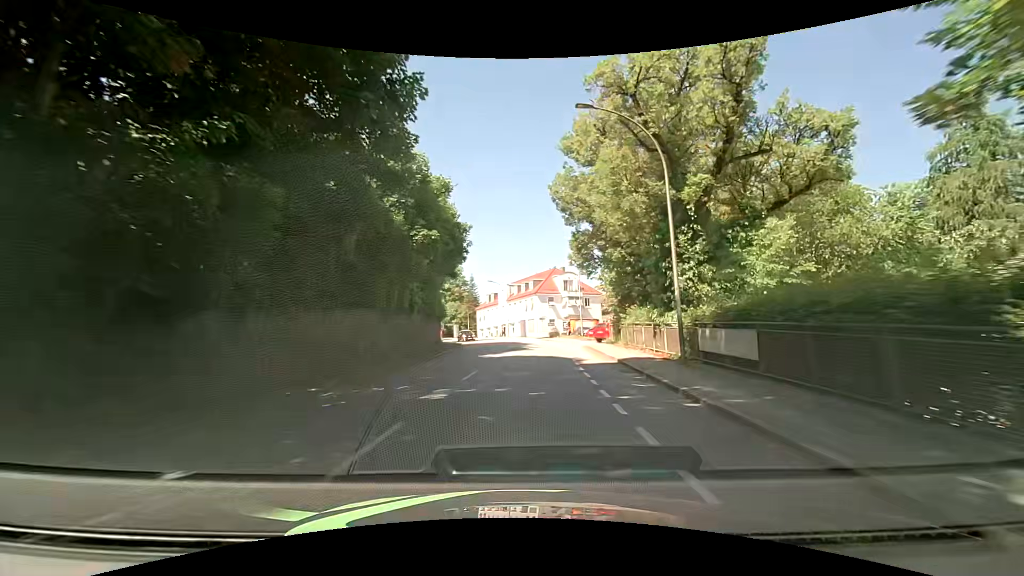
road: tertiary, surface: asphalt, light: Day
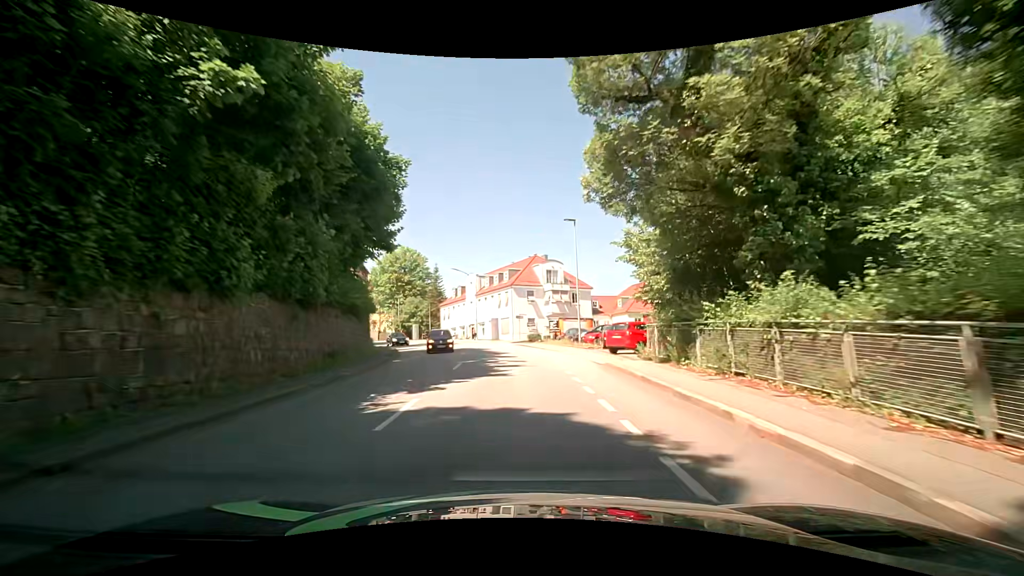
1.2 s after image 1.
(+0.4, +15.6) m; +2°
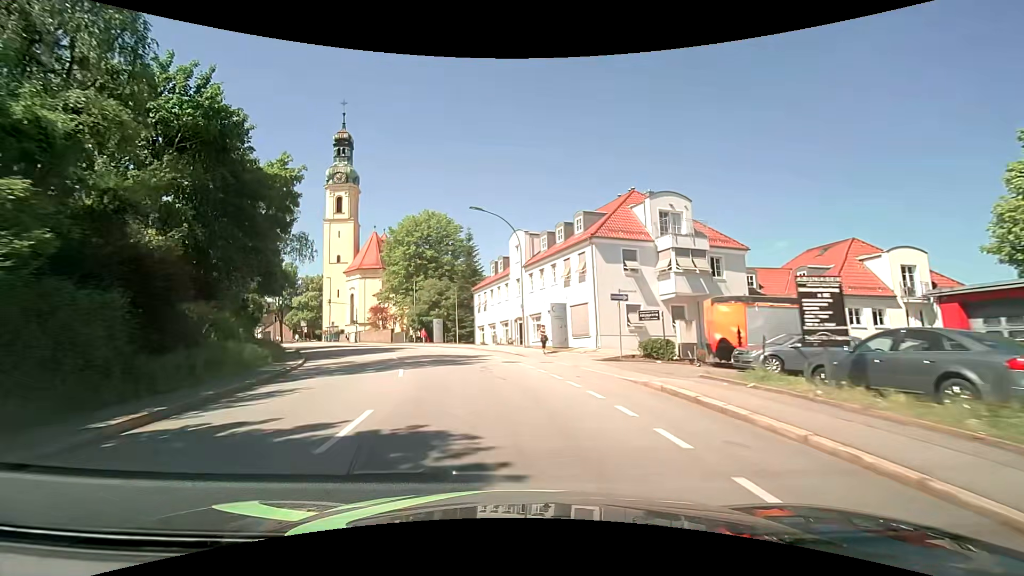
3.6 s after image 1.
(-0.7, +30.2) m; -7°
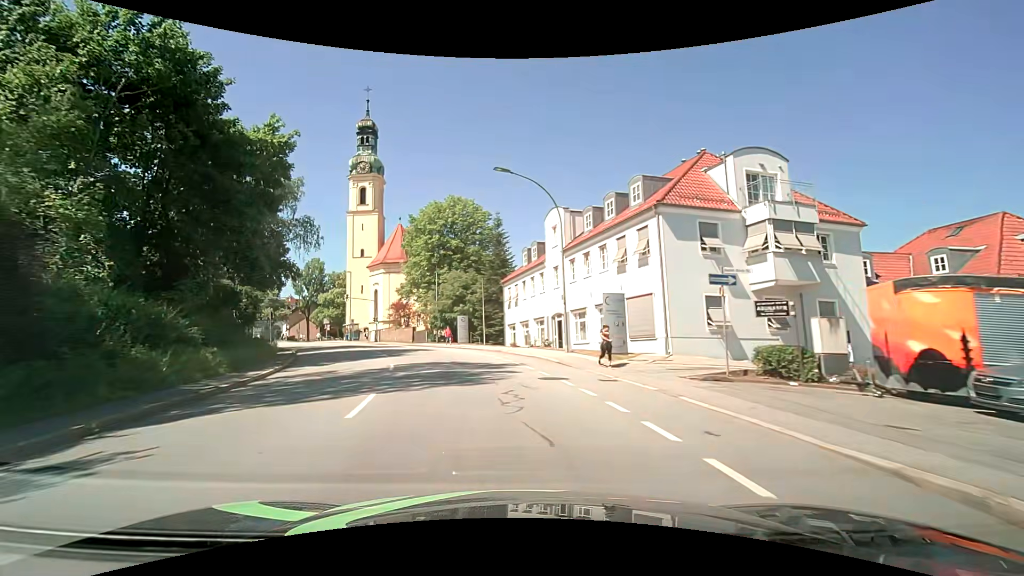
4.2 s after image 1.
(-0.2, +7.3) m; -4°
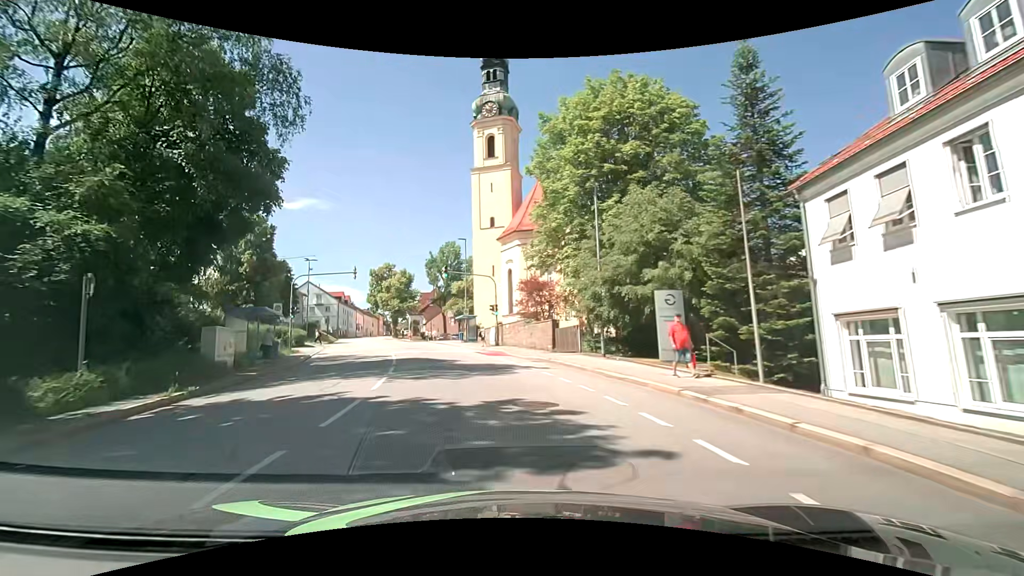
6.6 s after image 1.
(-4.4, +28.5) m; -17°
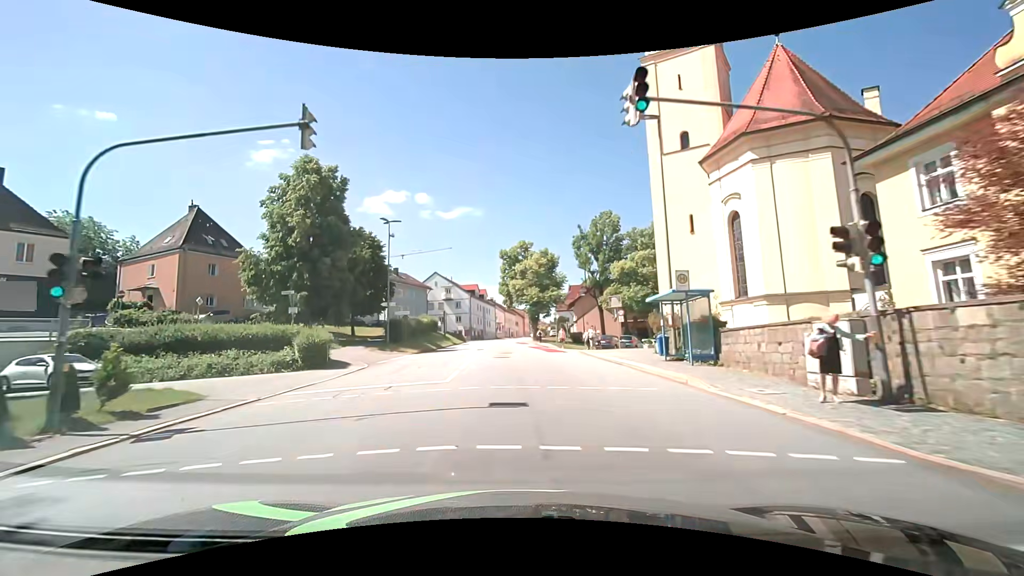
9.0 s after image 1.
(-4.9, +28.0) m; -18°
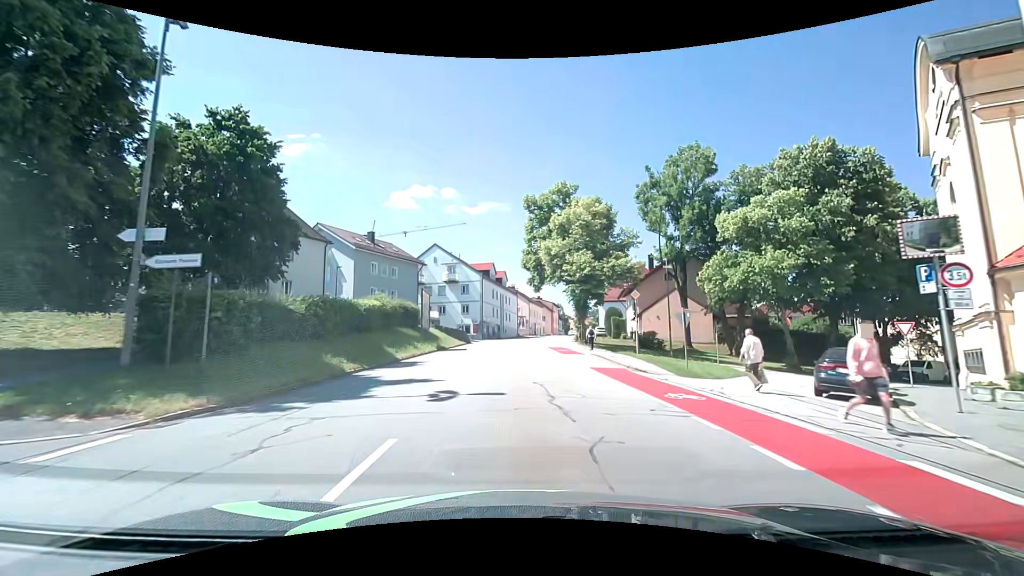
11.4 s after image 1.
(-1.0, +29.0) m; -3°
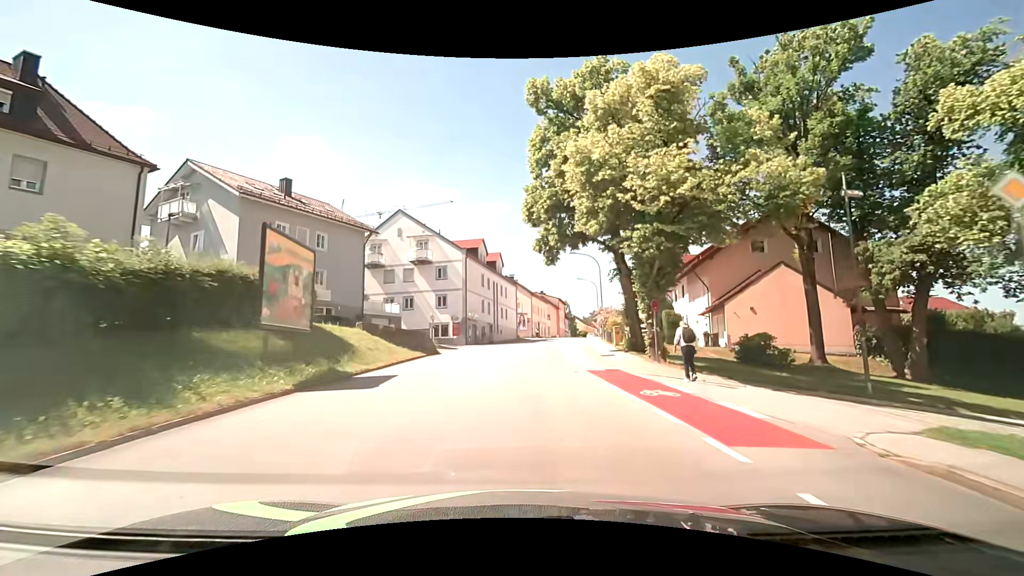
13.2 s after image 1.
(-0.1, +21.9) m; 0°
(0, +10) (0, +20) (+1, +30) (+2, +40) (+3, +50) (+4, +60) (+6, +70) (+8, +79) (+10, +89) (+12, +99) m
